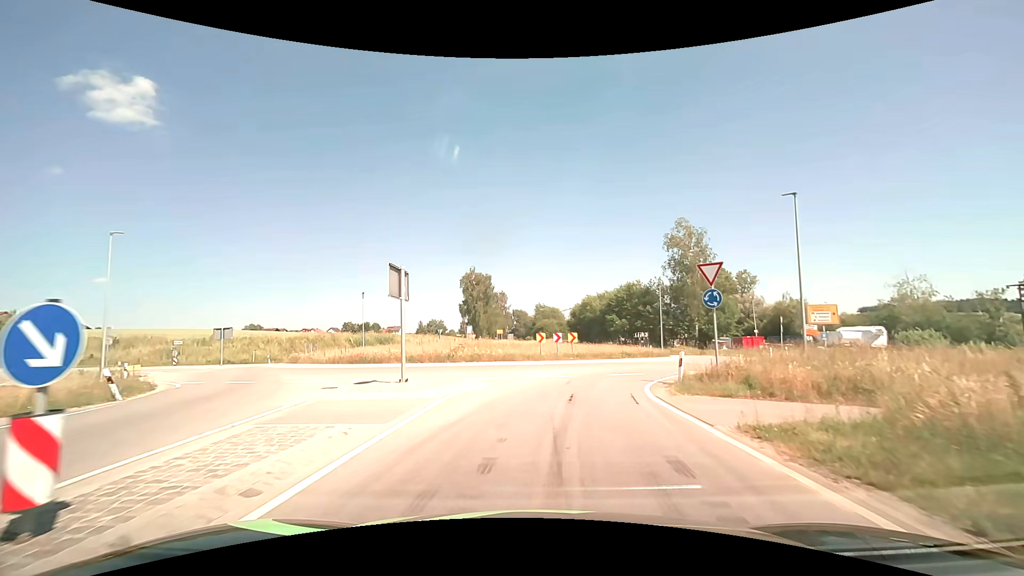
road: secondary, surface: asphalt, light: Day
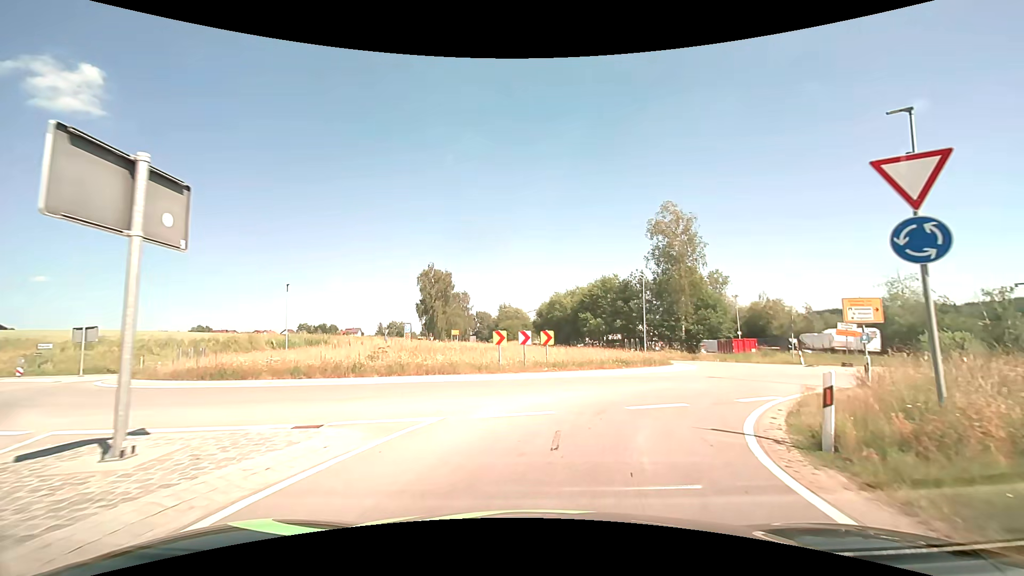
(+0.1, +9.5) m; +3°
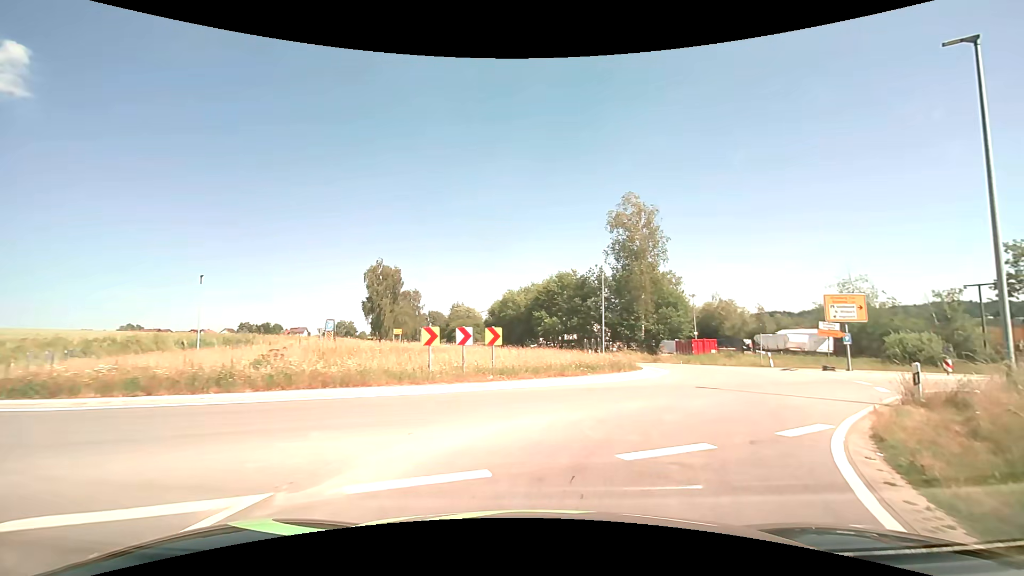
(+0.2, +4.4) m; +5°
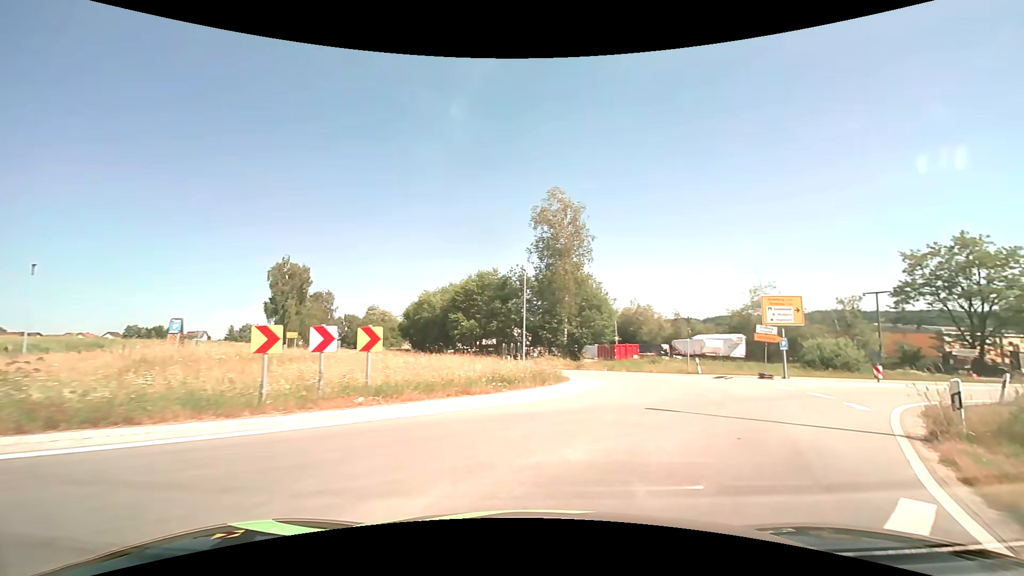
(+0.3, +4.2) m; +8°
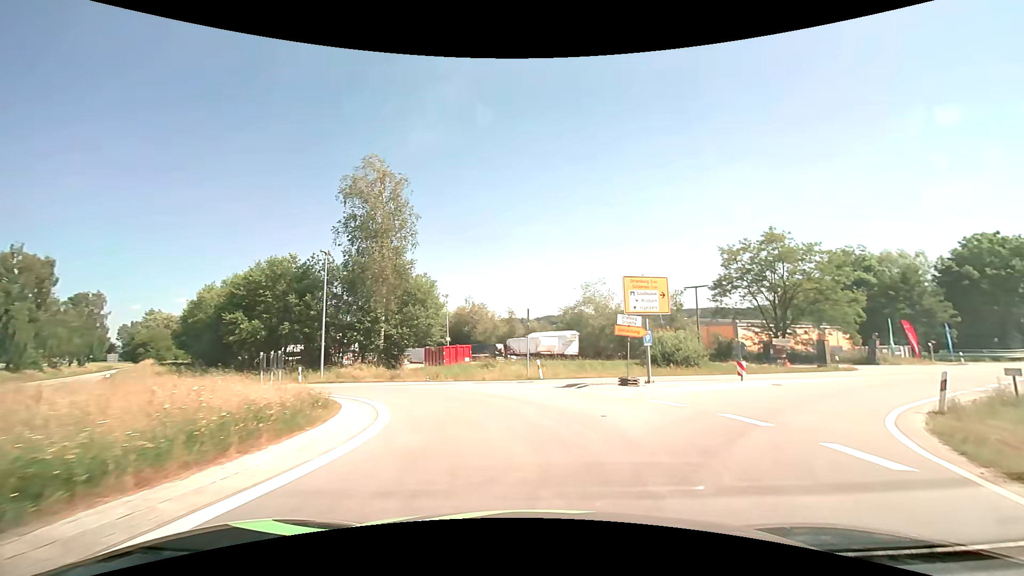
(+1.5, +8.0) m; +20°
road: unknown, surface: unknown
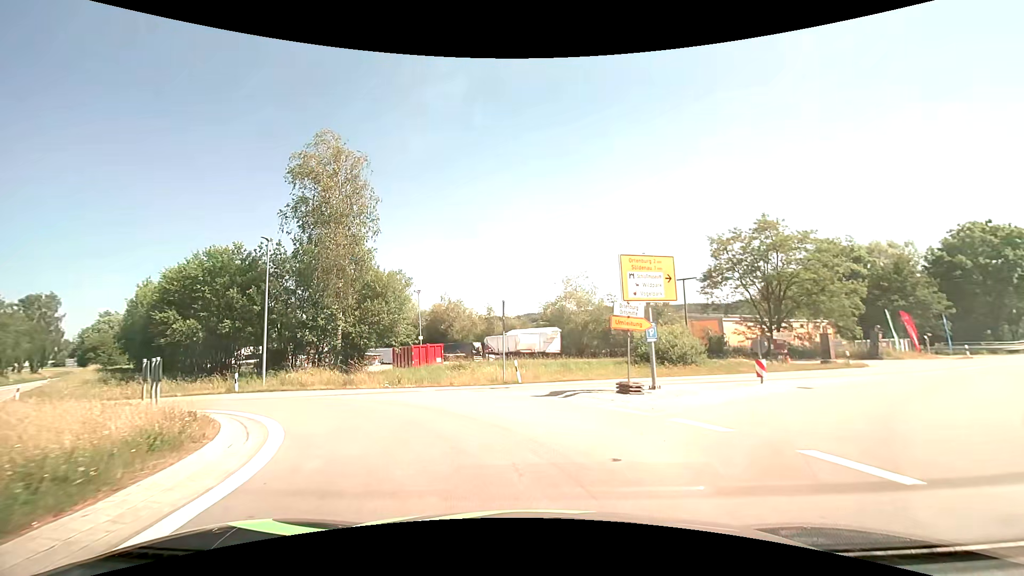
(+0.1, +4.0) m; +3°
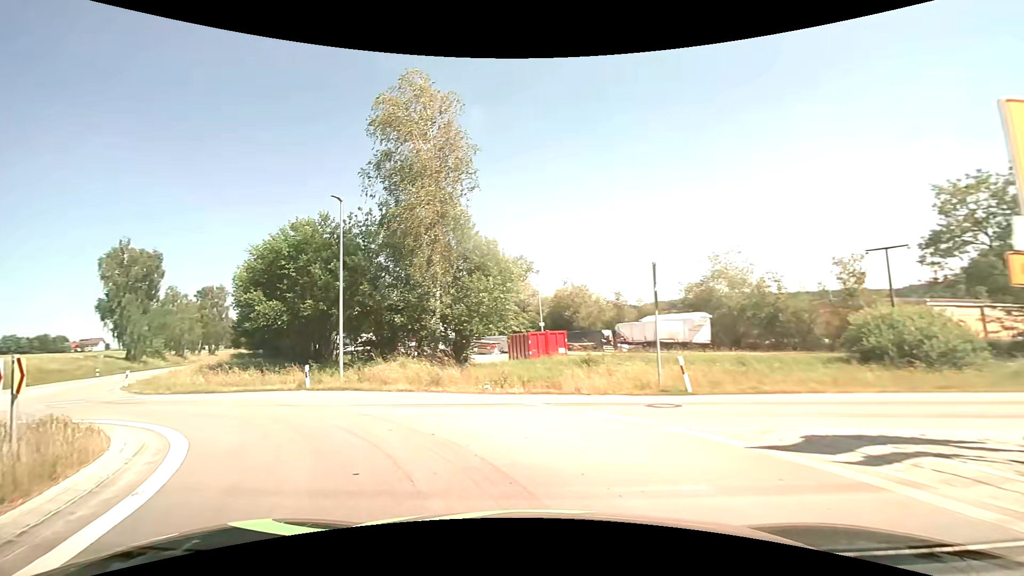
(-0.6, +7.8) m; -13°
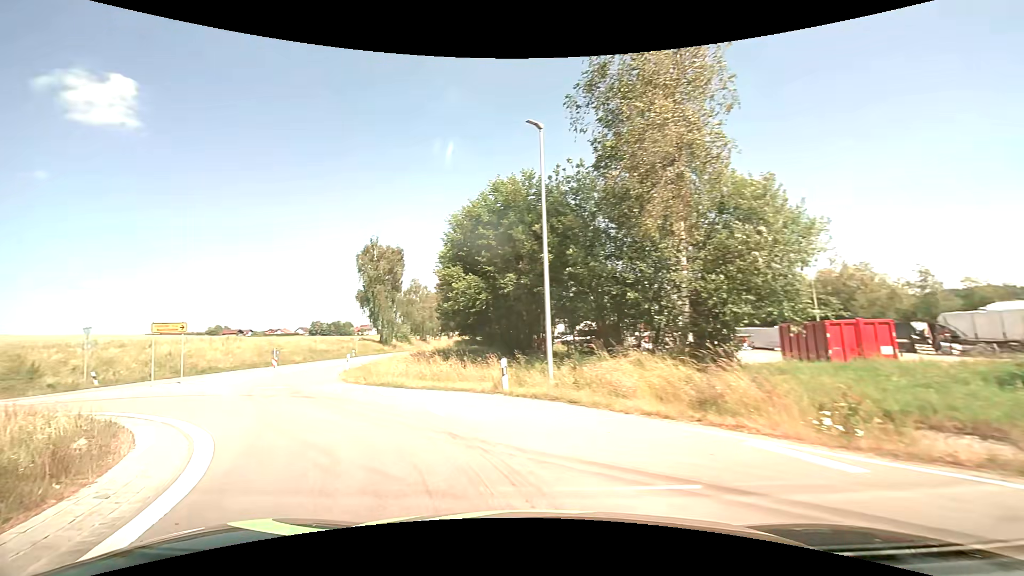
(-1.7, +7.4) m; -25°
(-3, +9) (-8, +18) (-13, +27) (-16, +36) (-17, +46) (-18, +56) (-19, +66) (-19, +76) (-20, +86) (-20, +96) m
